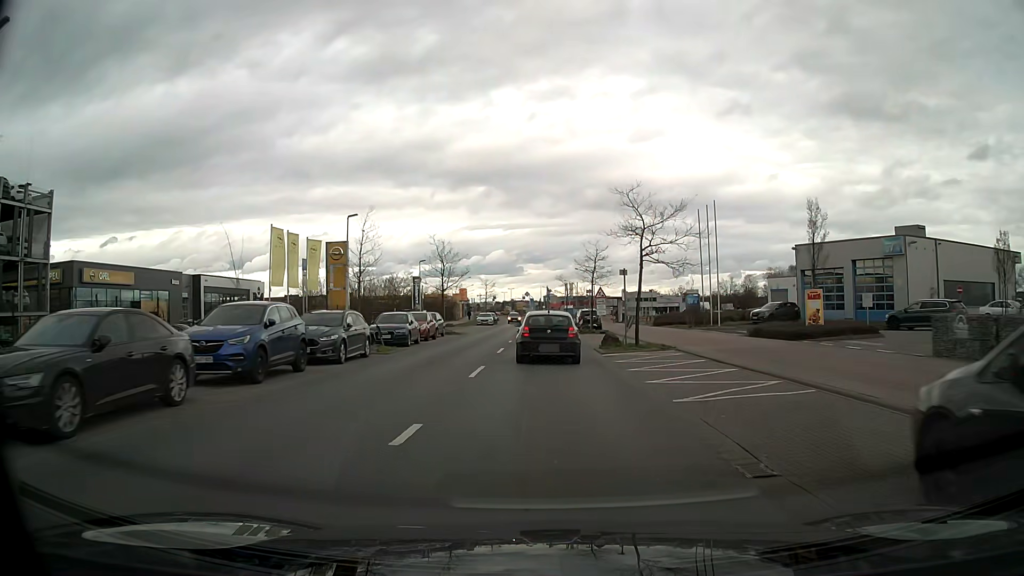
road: tertiary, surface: asphalt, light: Day
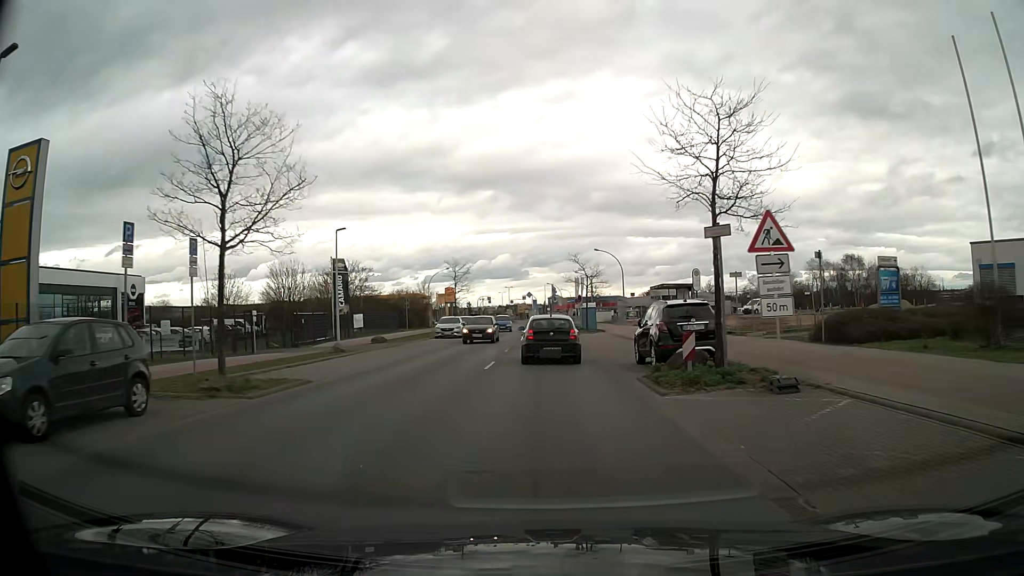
(-0.1, +32.3) m; -1°
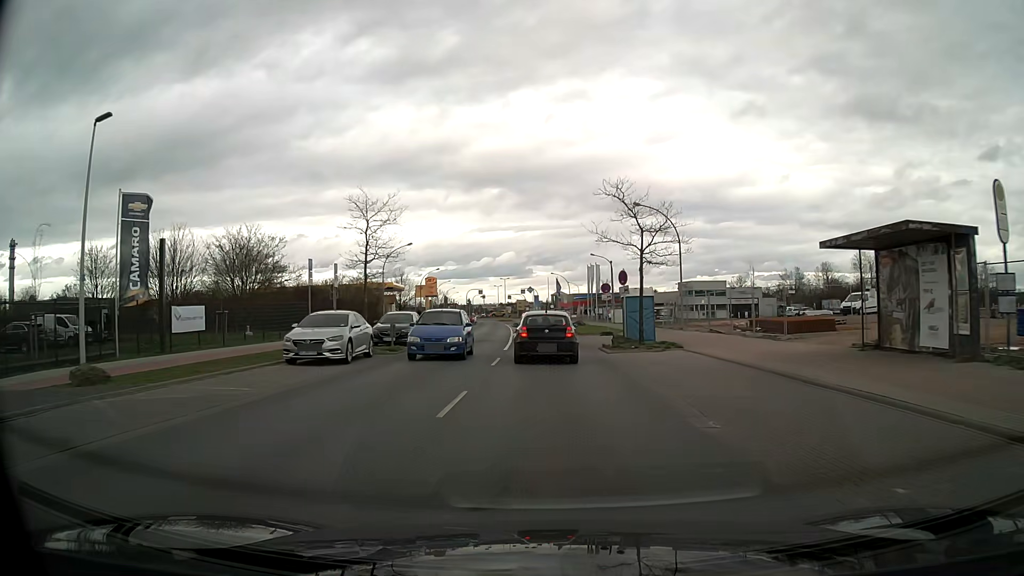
(-0.1, +27.3) m; 0°
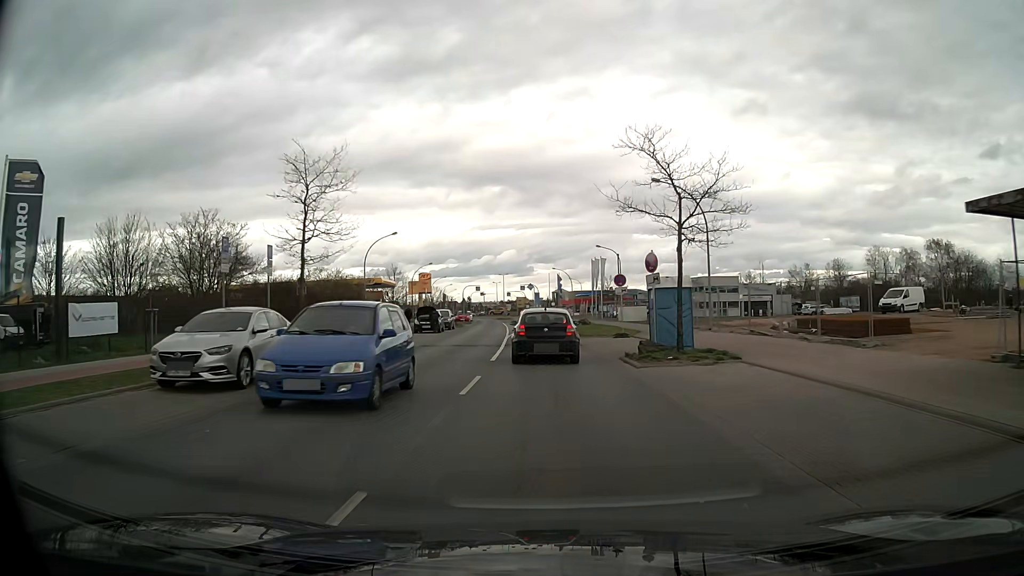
(0.0, +6.7) m; 0°
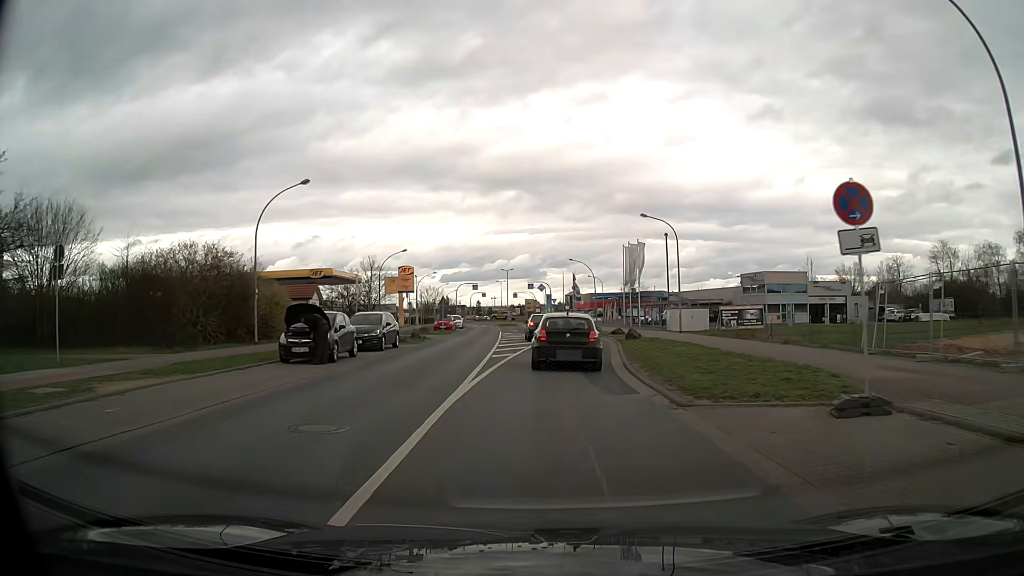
(-0.2, +23.6) m; -1°
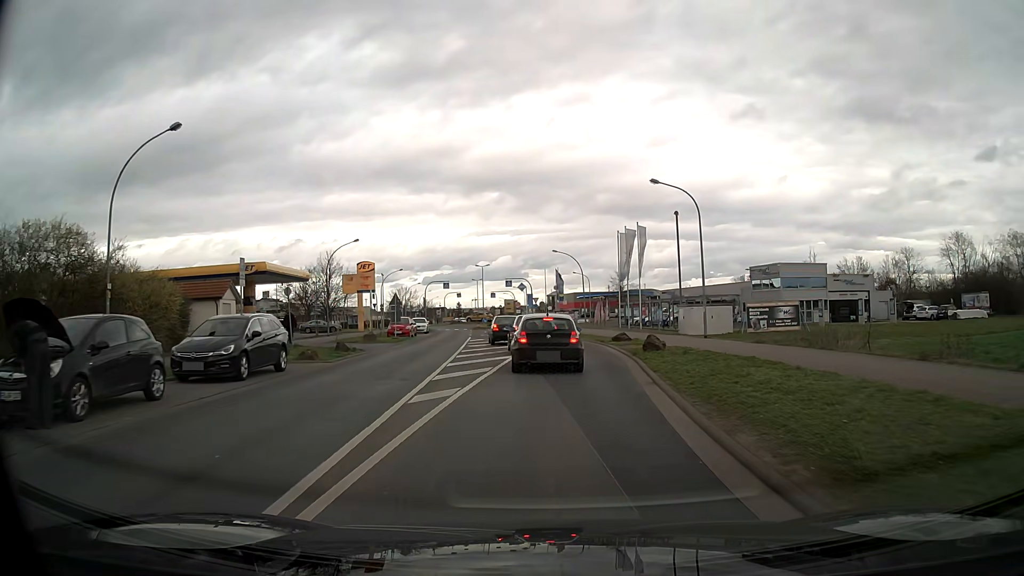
(+0.1, +11.2) m; +1°
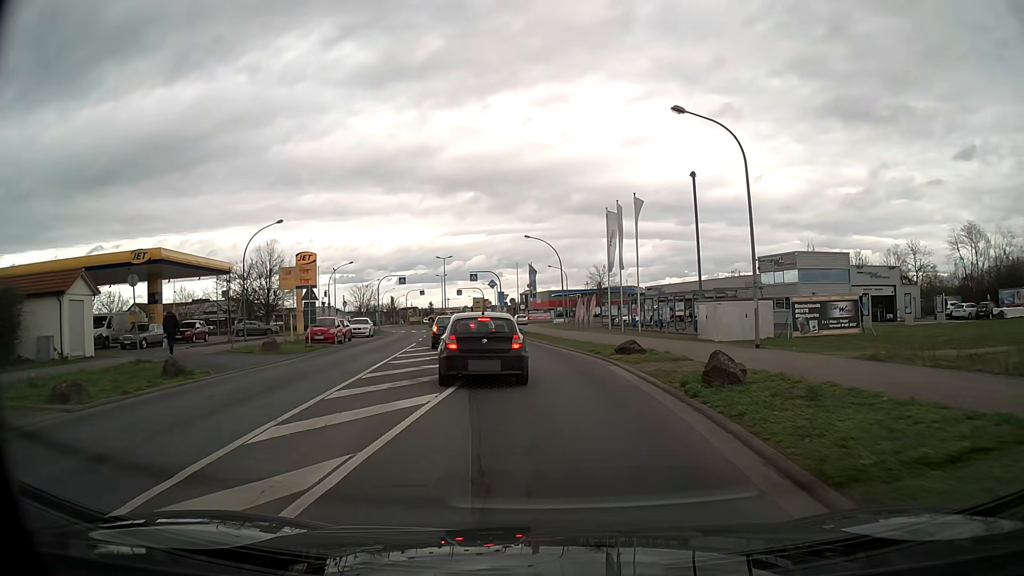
(+0.2, +11.6) m; +2°
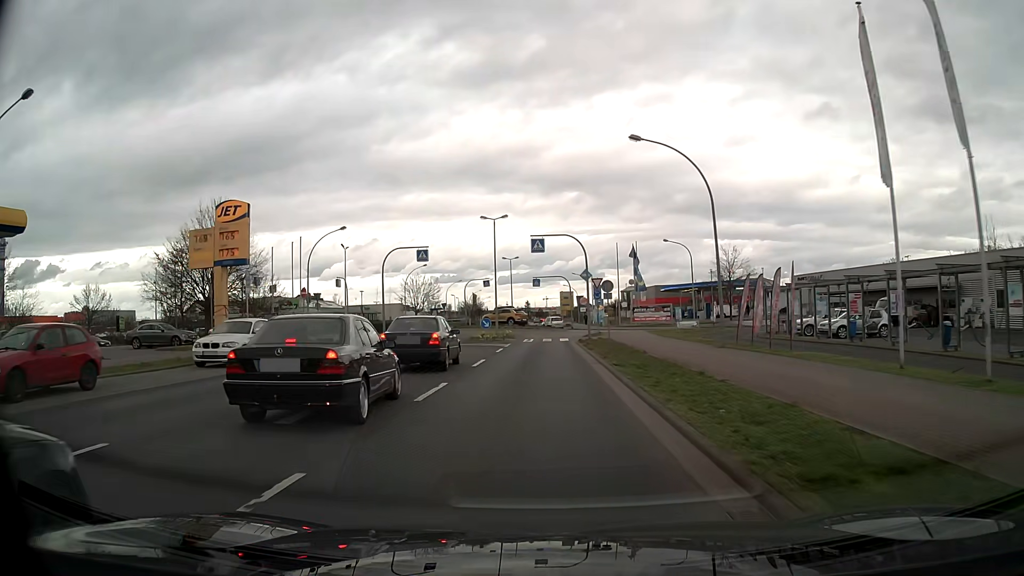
(-0.7, +30.7) m; -9°
